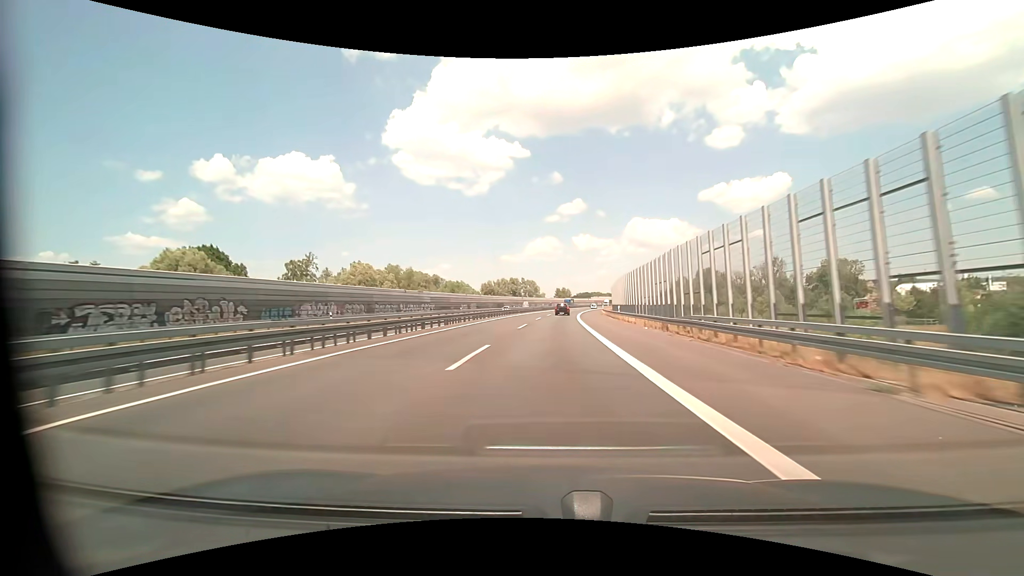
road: motorway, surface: asphalt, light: Day
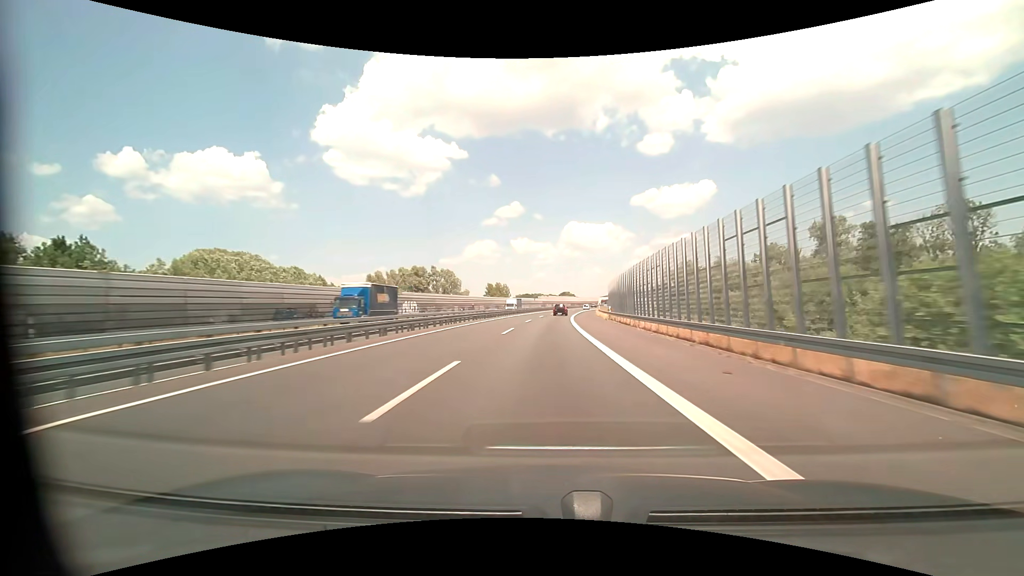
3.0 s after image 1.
(+5.0, +94.4) m; +7°
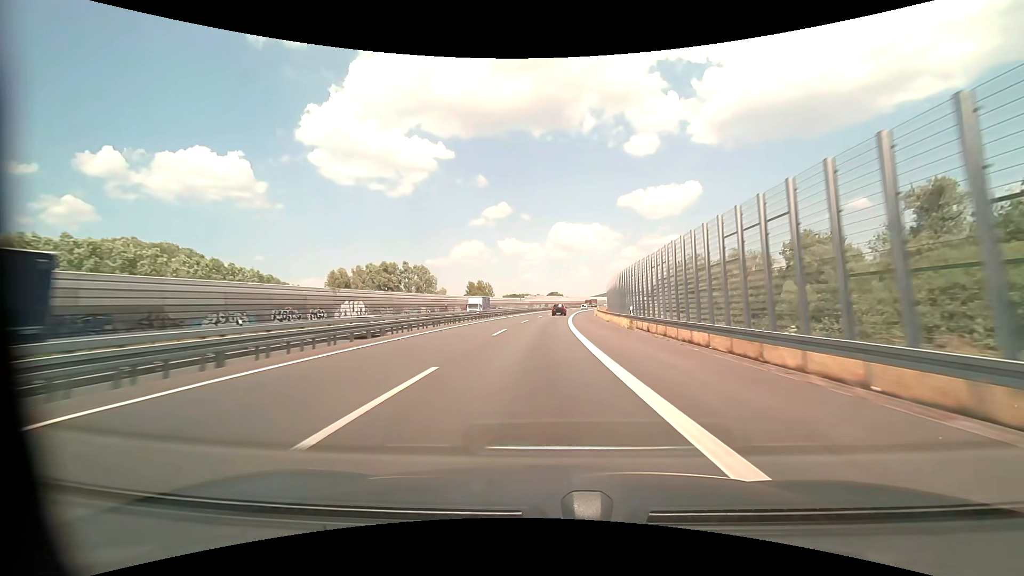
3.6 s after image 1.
(+0.3, +19.0) m; +1°
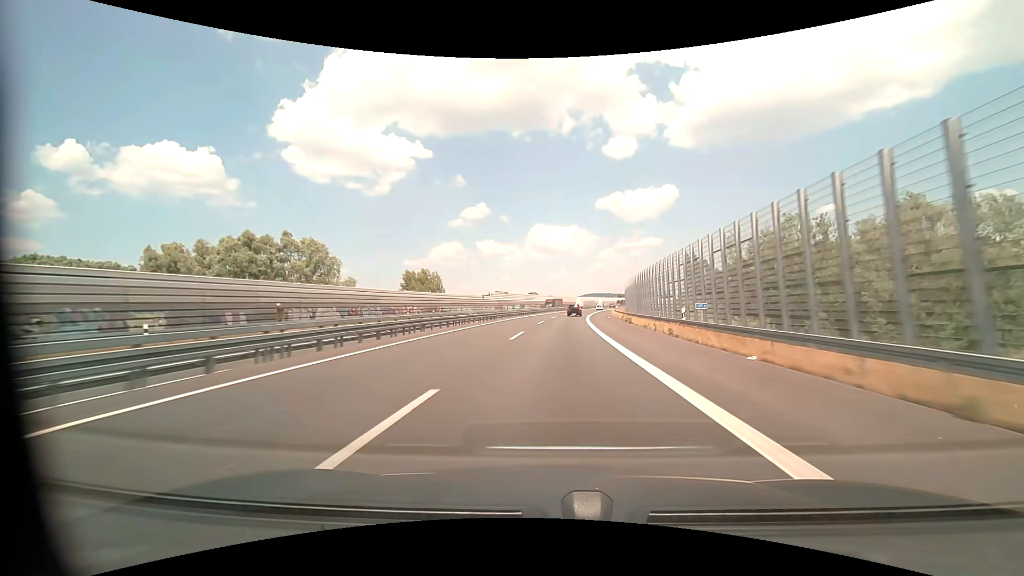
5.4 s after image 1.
(+1.1, +57.3) m; +2°
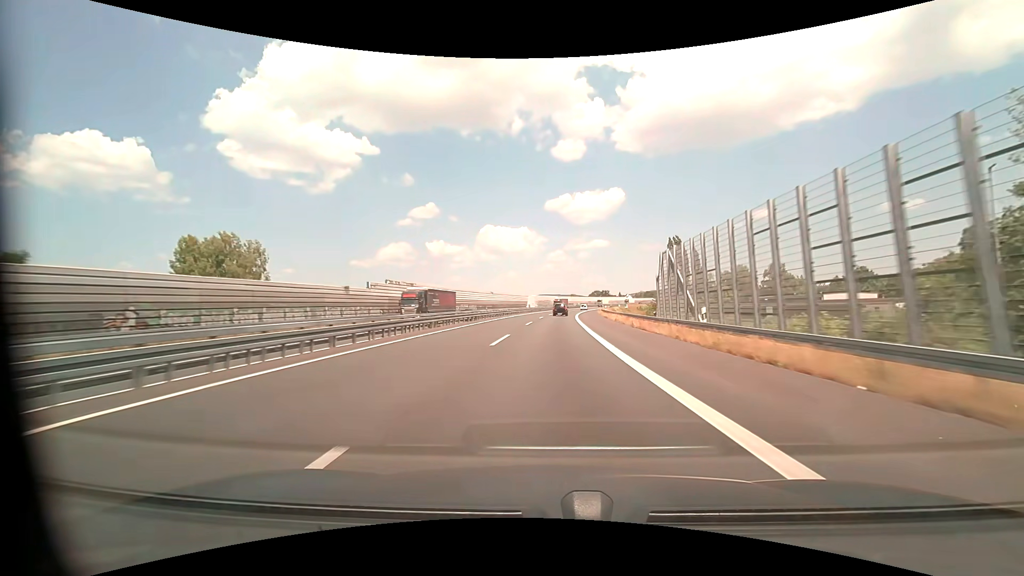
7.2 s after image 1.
(+2.8, +57.3) m; +6°
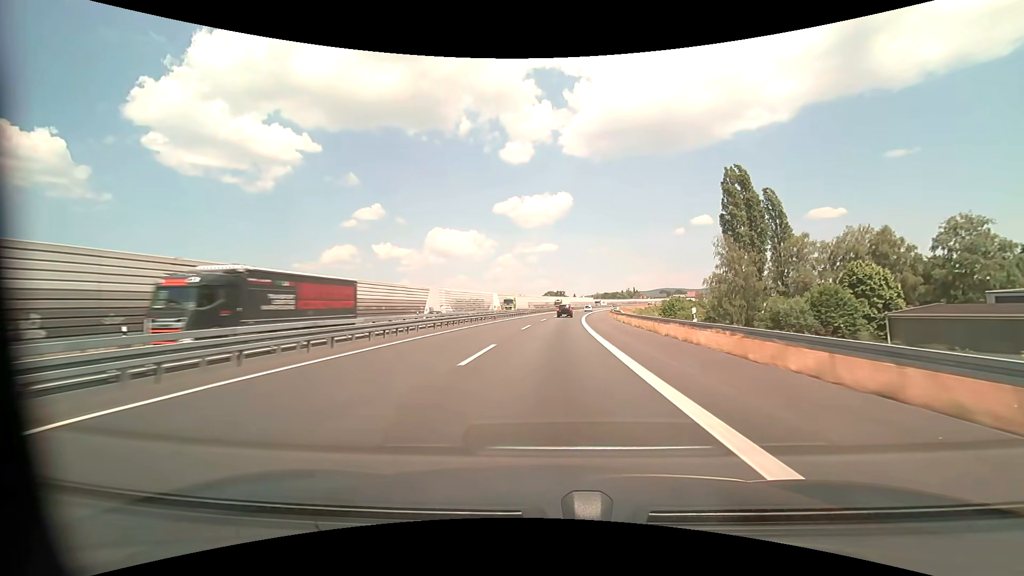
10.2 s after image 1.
(+5.3, +95.6) m; +6°
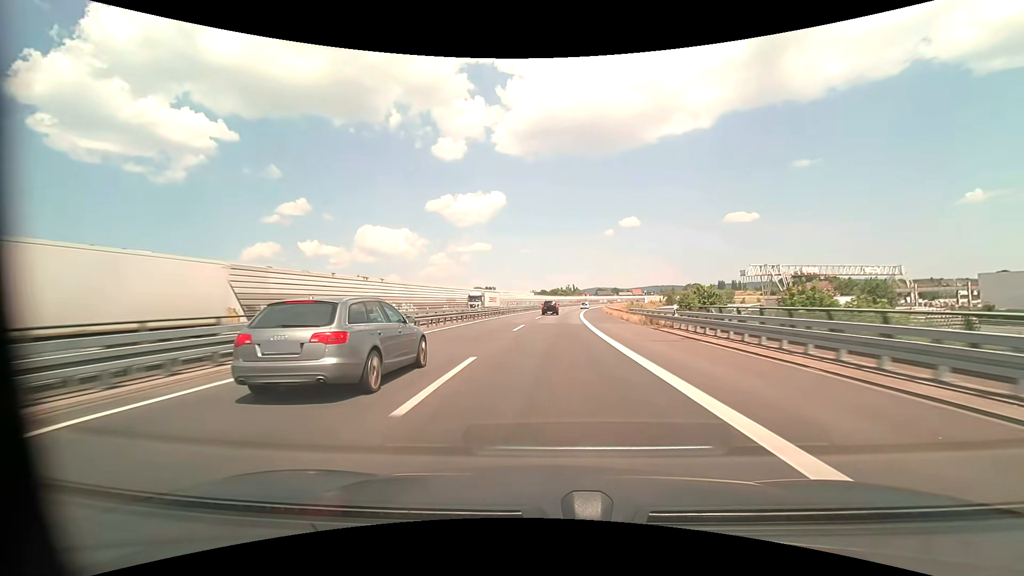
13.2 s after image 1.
(+6.2, +95.4) m; +7°
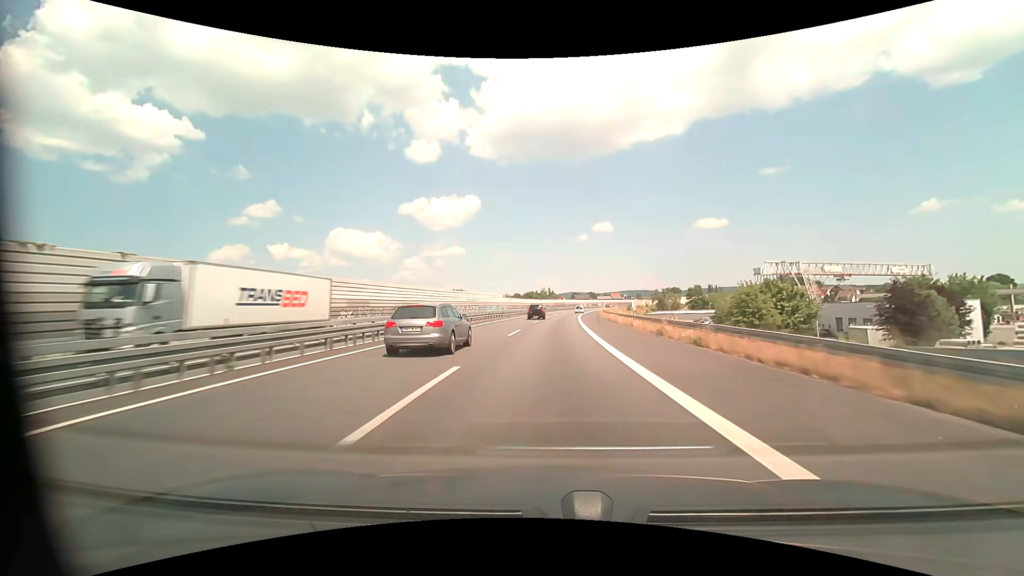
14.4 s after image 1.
(+1.0, +37.5) m; +3°
(0, +10) (0, +20) (+1, +30) (+1, +40) (+1, +50) (+2, +60) (+3, +70) (+4, +80) (+5, +90) (+6, +100) m
